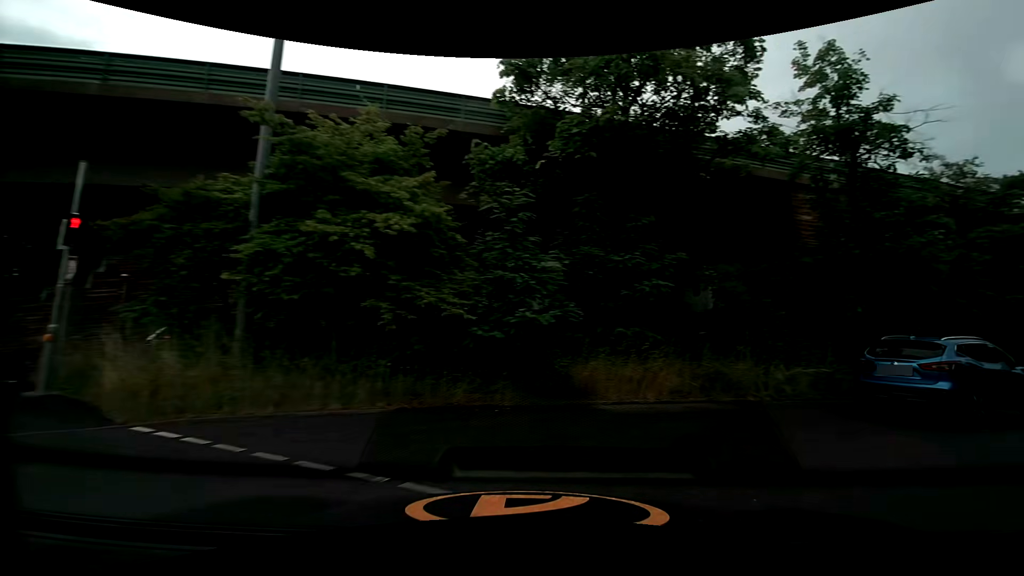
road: secondary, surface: asphalt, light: Day
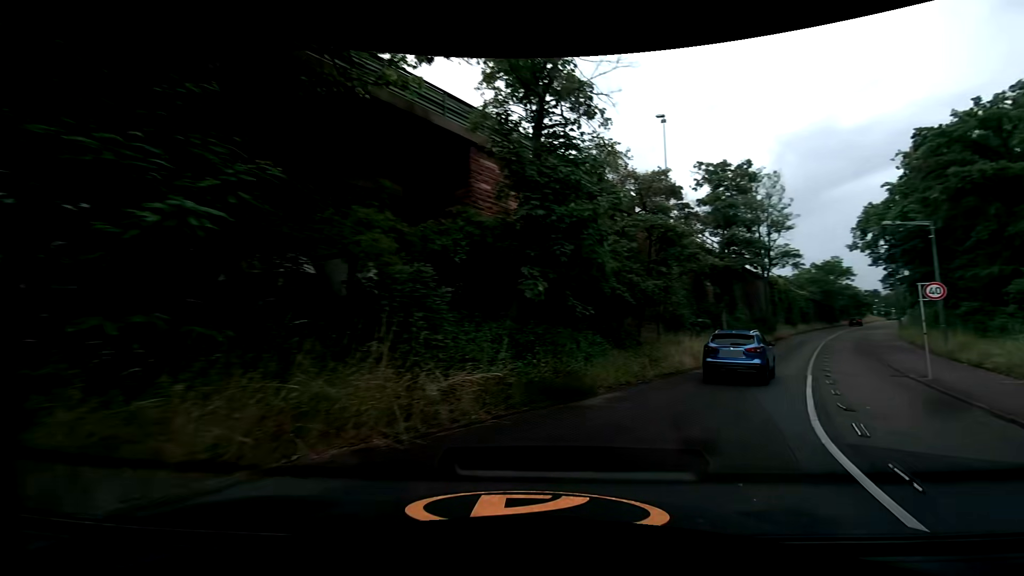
(+2.2, +6.1) m; +34°
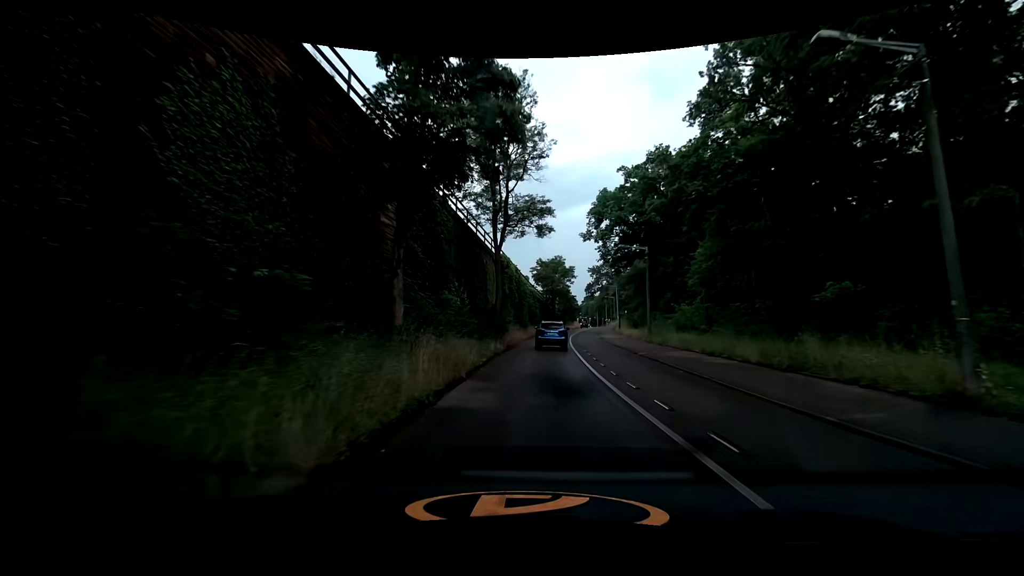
(+9.8, +22.9) m; +31°
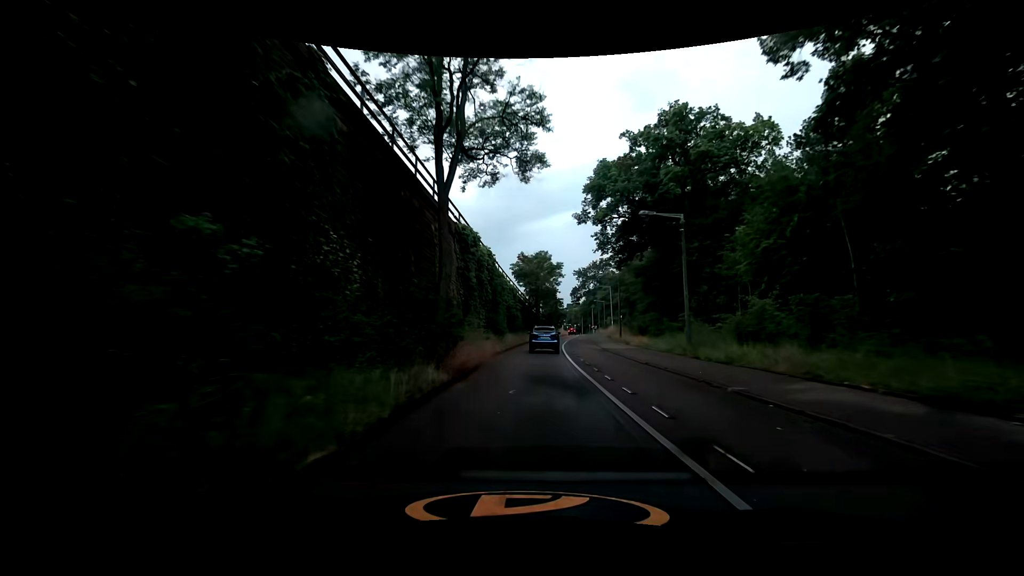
(+0.3, +13.1) m; +3°
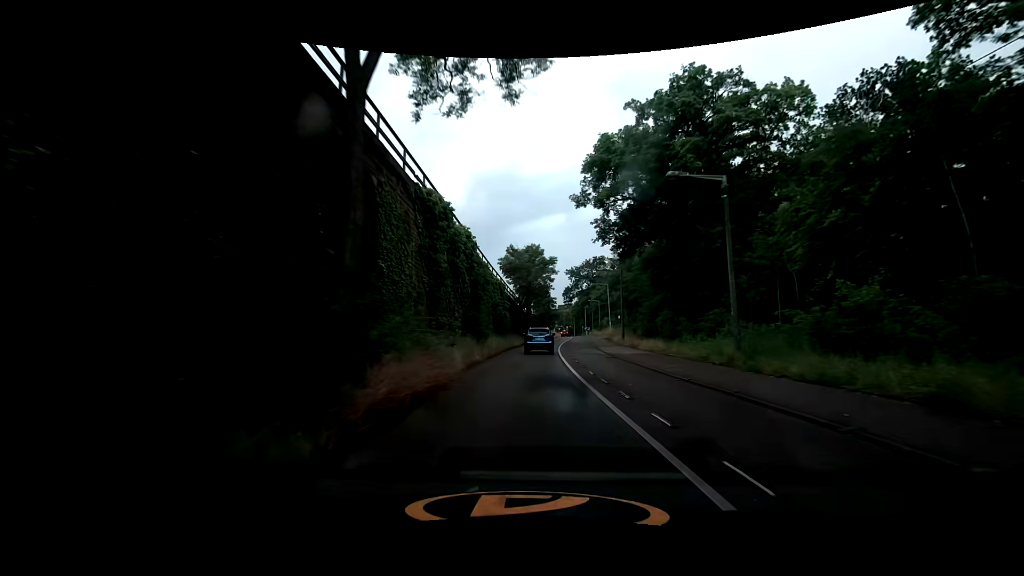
(0.0, +6.7) m; +1°
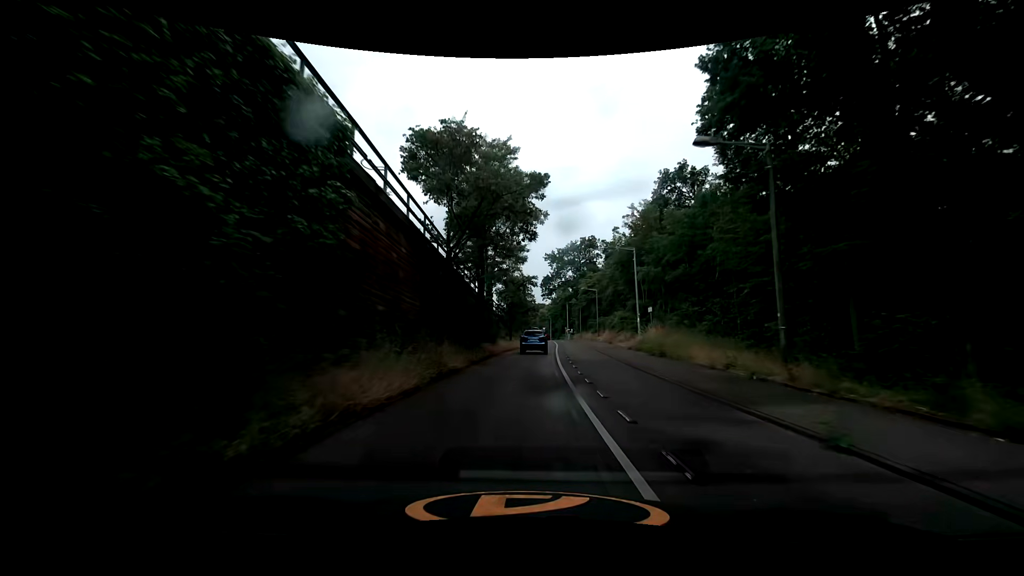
(+0.9, +32.8) m; +3°
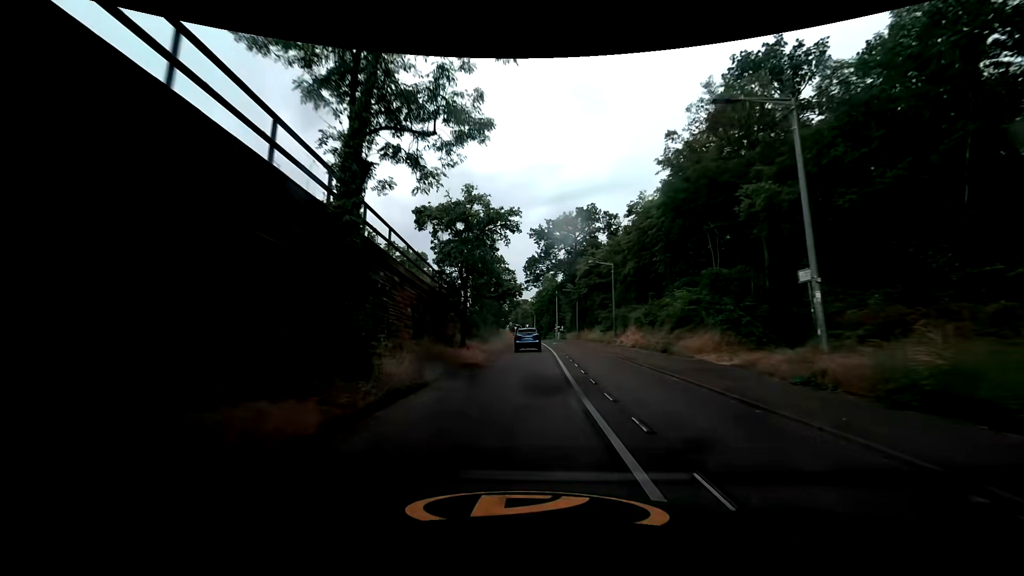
(+0.6, +25.1) m; +3°
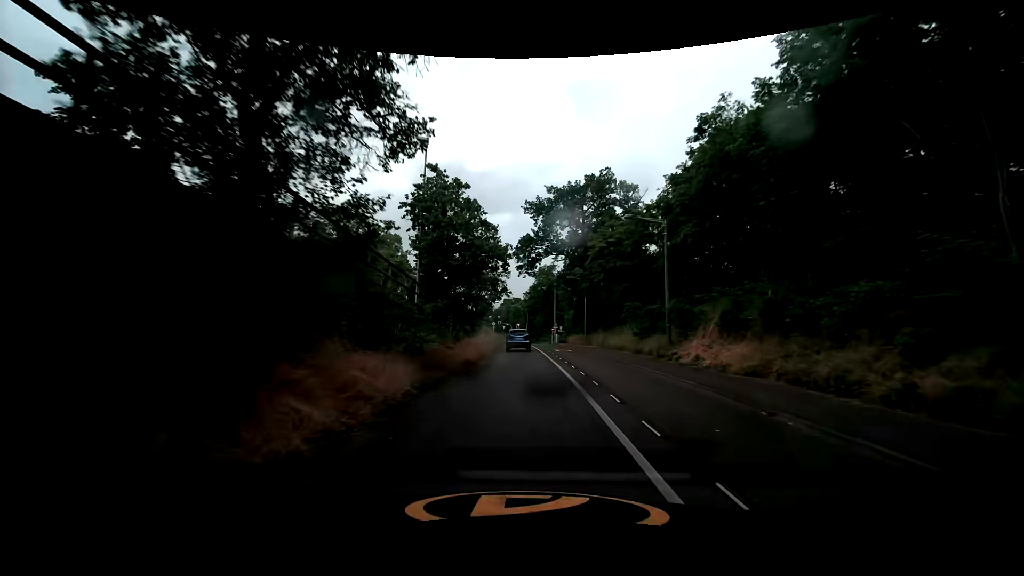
(-0.2, +18.3) m; -1°
(0, +10) (0, +20) (0, +30) (0, +40) (0, +50) (0, +60) (0, +70) (+1, +80) (-1, +90) (-4, +99) m
